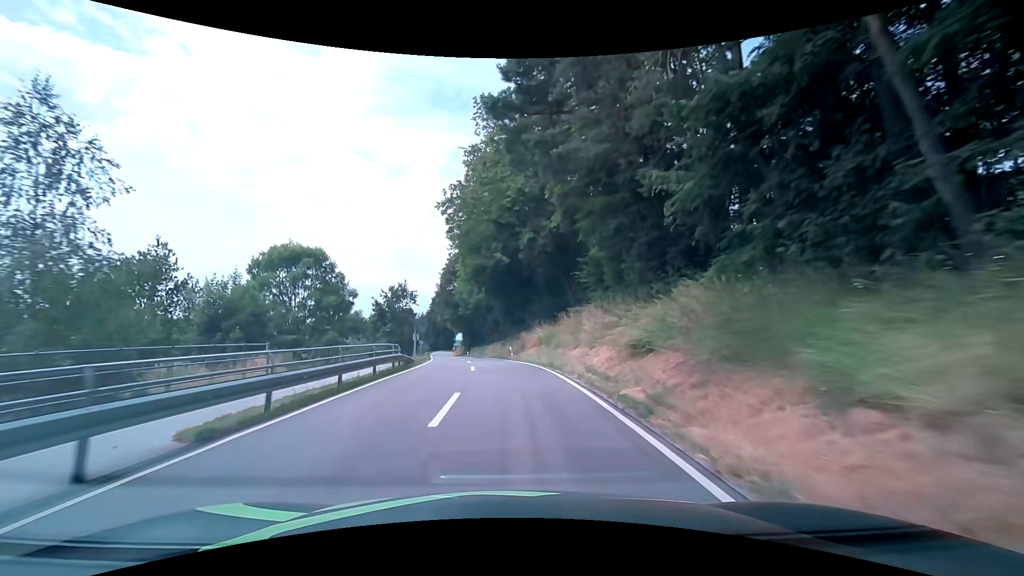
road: secondary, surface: asphalt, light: Day
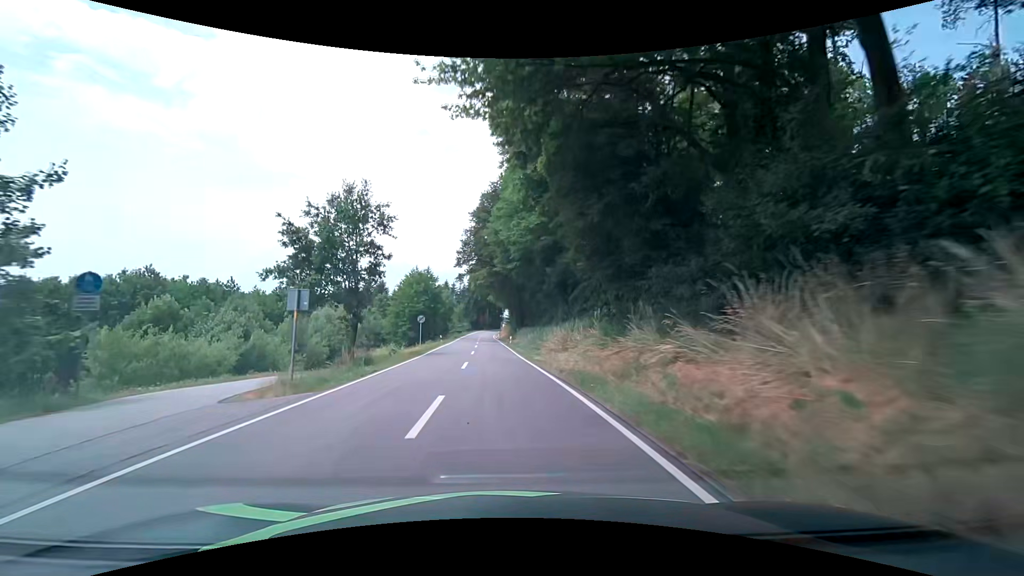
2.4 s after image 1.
(-2.3, +36.9) m; -7°
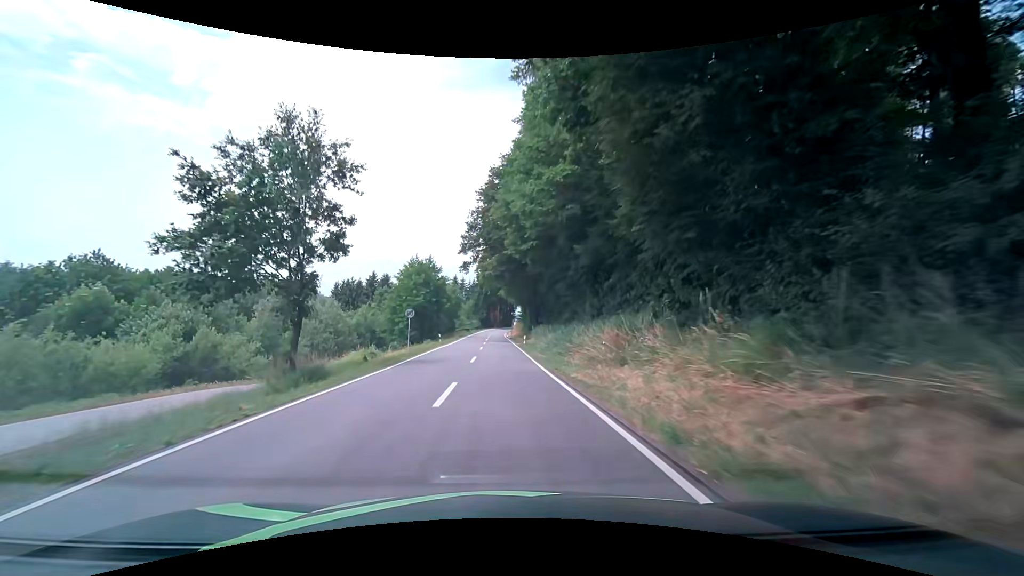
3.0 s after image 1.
(0.0, +9.5) m; -1°
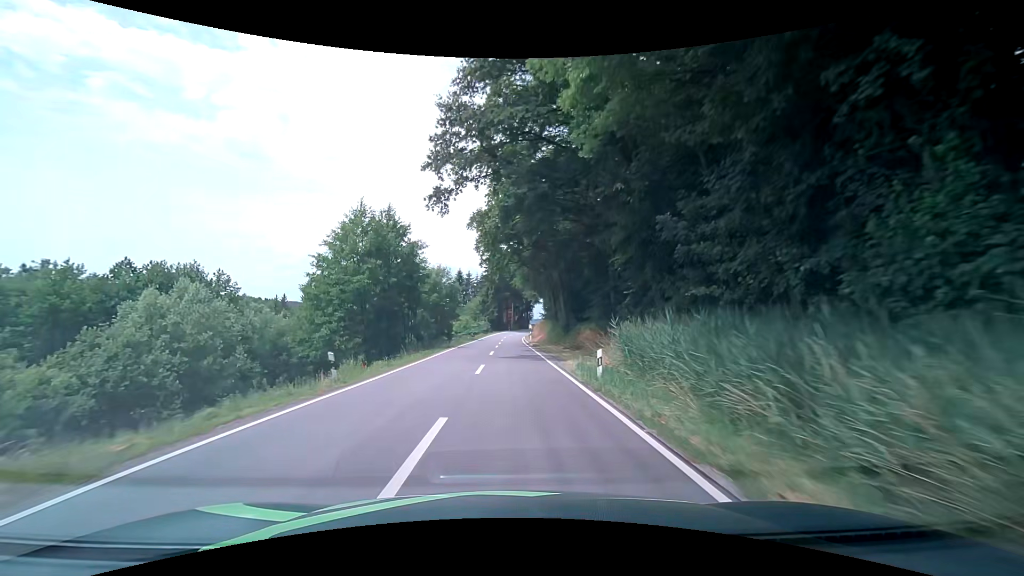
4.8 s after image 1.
(-0.6, +29.3) m; -1°
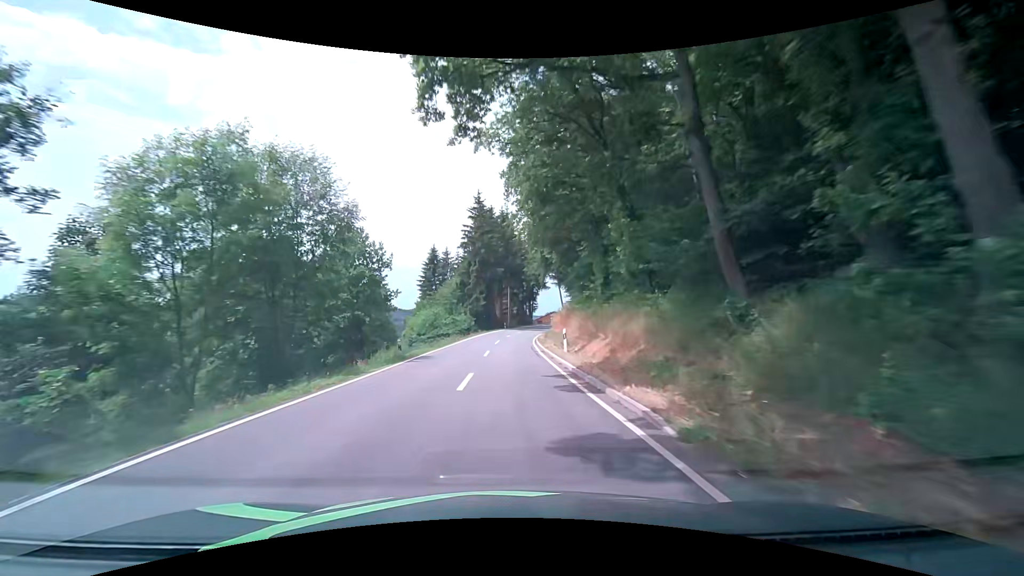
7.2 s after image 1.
(0.0, +40.7) m; 0°
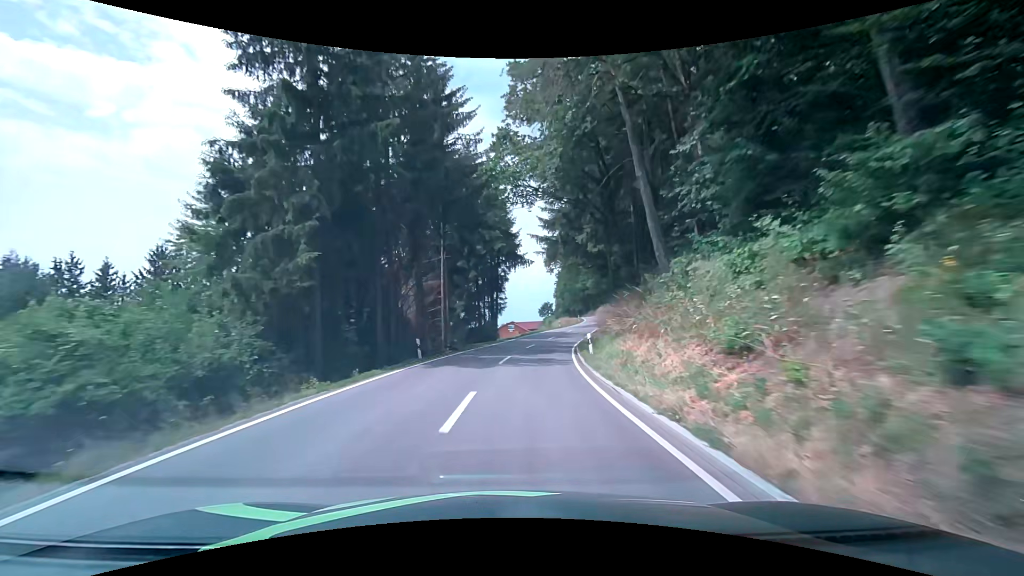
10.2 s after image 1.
(+1.1, +52.3) m; +5°
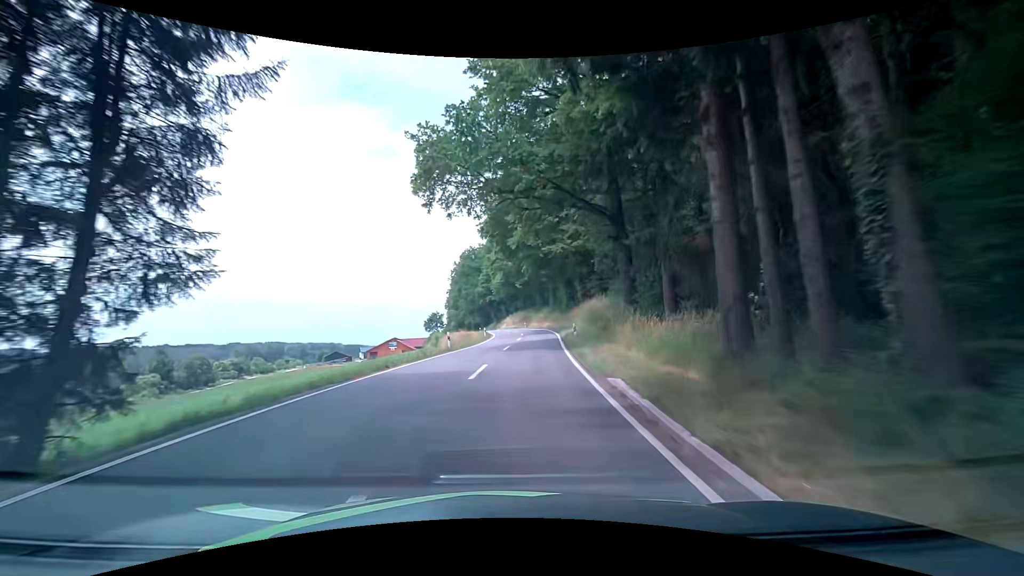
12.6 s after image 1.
(+4.3, +41.7) m; +12°
